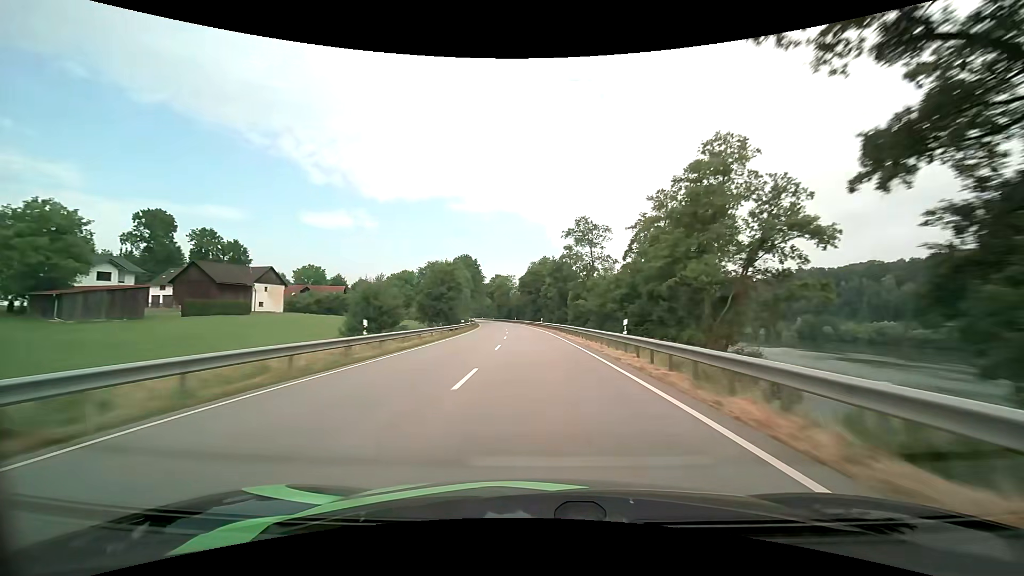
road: primary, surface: asphalt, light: Day
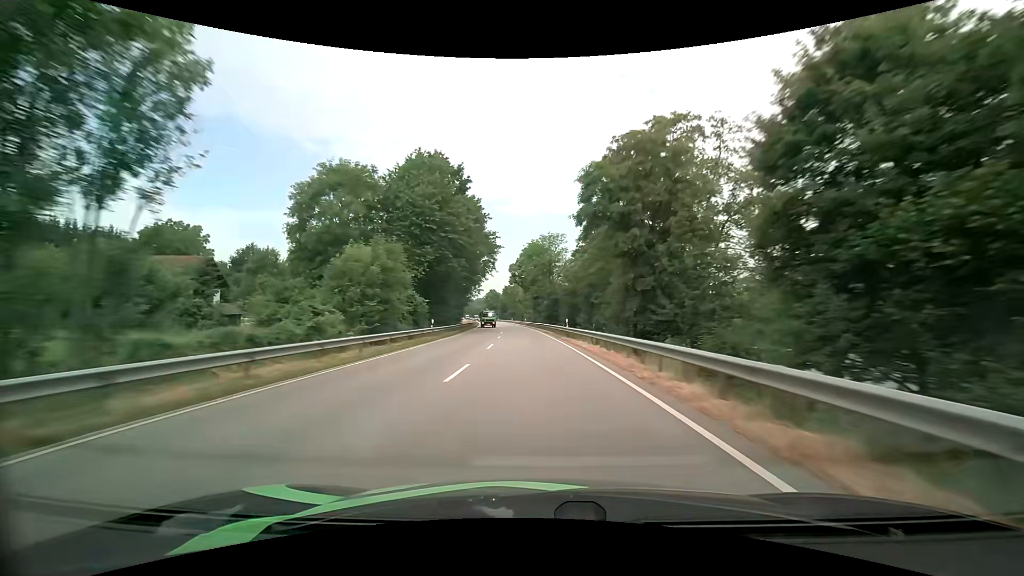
(-3.8, +82.4) m; -5°
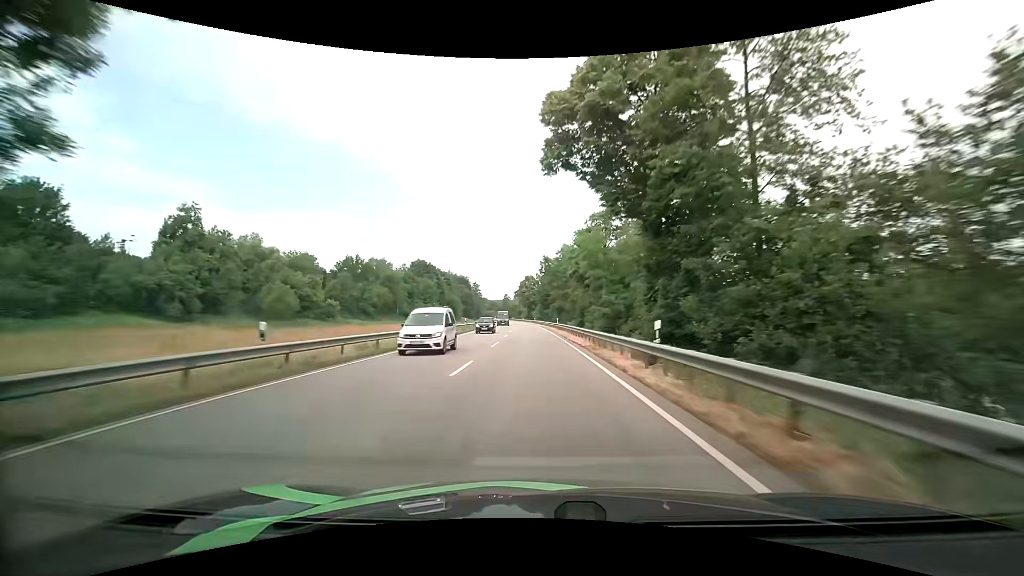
(-4.5, +82.8) m; -5°
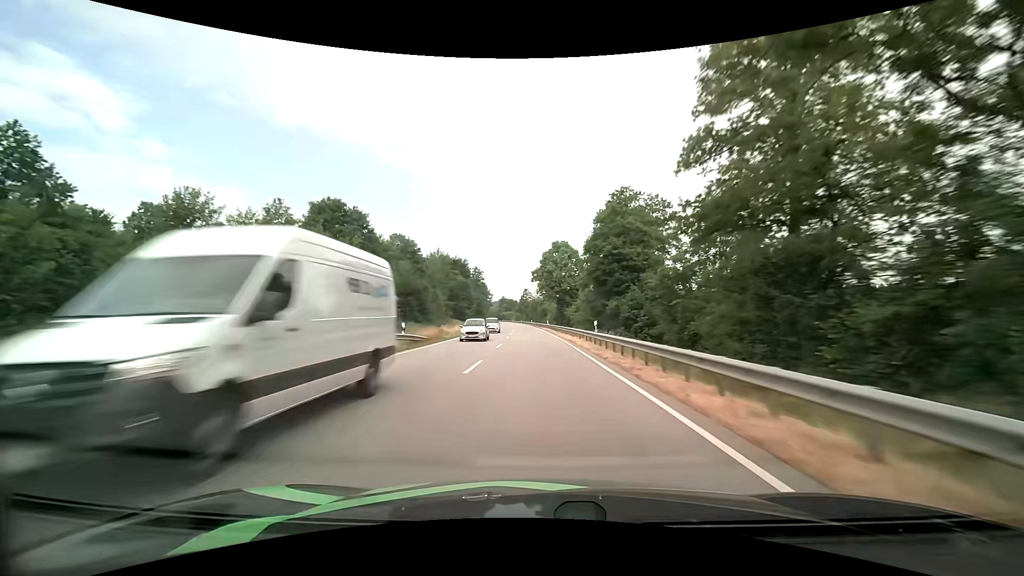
(-2.7, +83.1) m; -3°
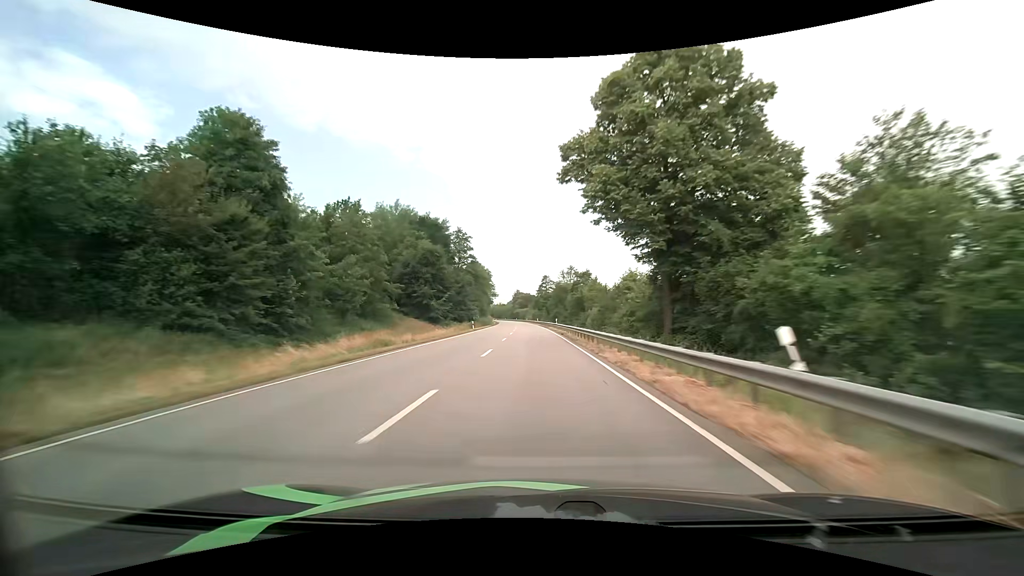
(-1.5, +67.7) m; -2°
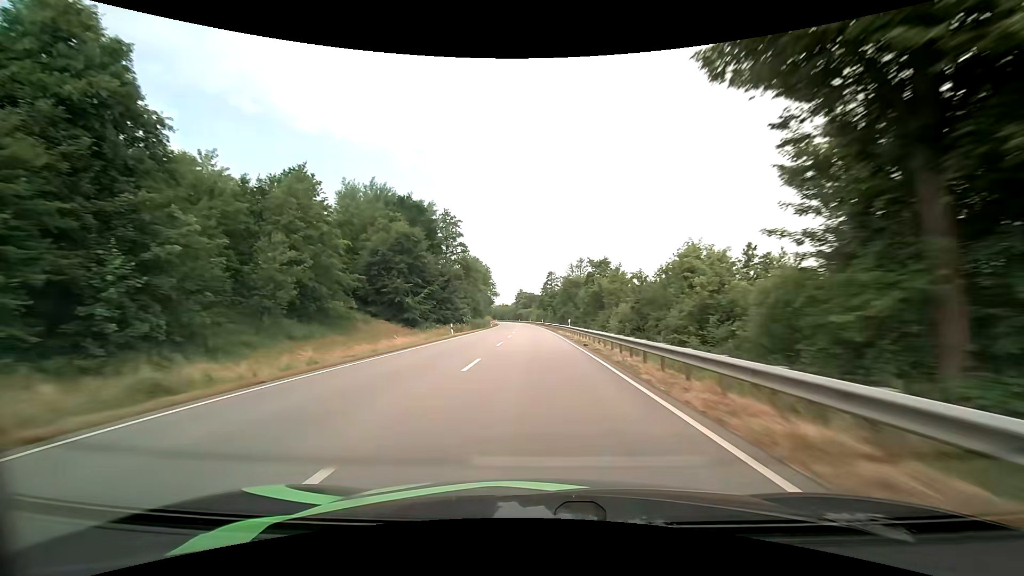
(-0.1, +16.9) m; -1°
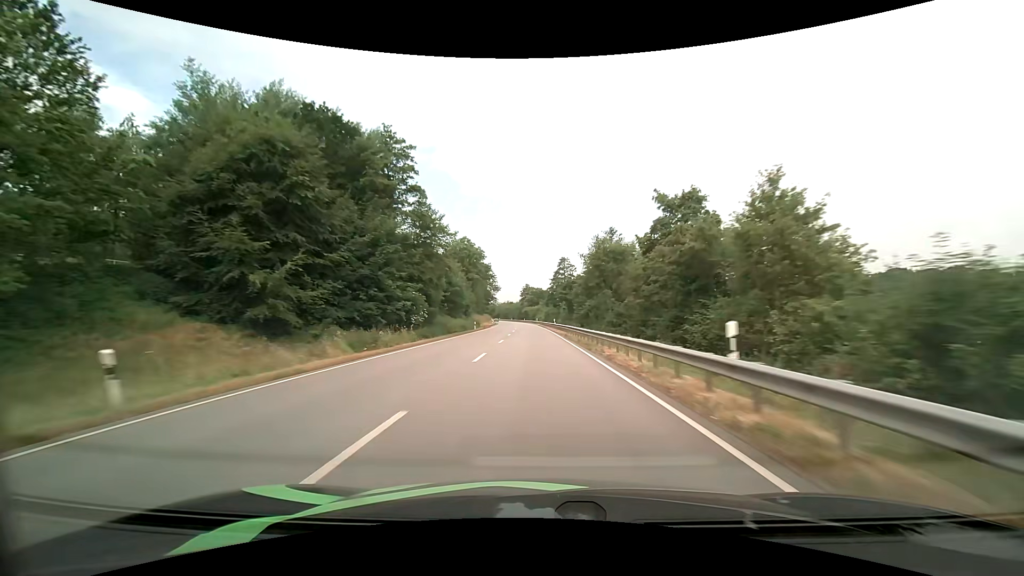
(-0.2, +33.6) m; -1°
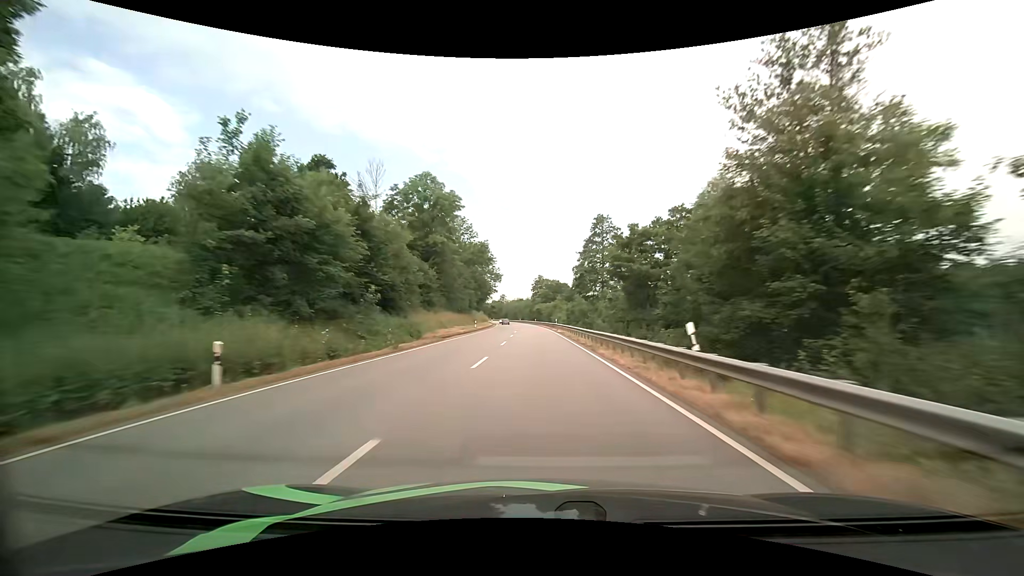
(-0.8, +50.0) m; -2°
(0, +10) (0, +20) (0, +30) (0, +40) (0, +50) (-1, +60) (-1, +70) (-1, +80) (-2, +90) (-2, +100) m
